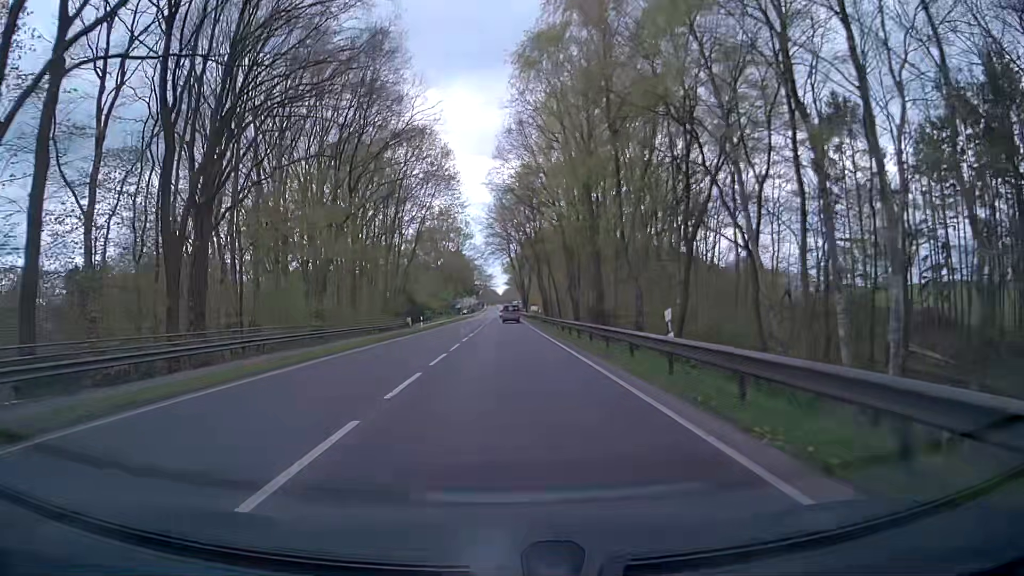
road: primary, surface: asphalt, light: Day
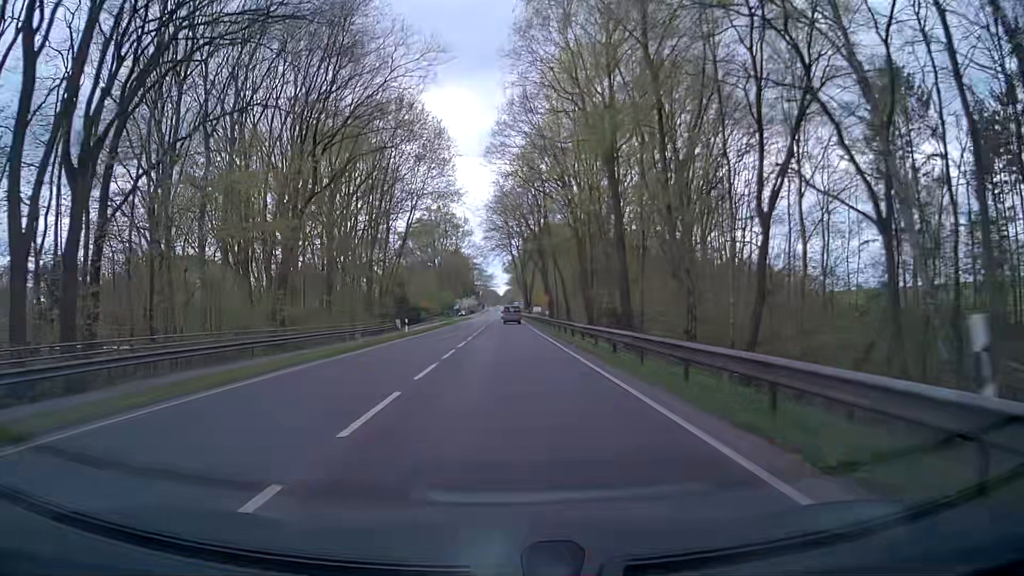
(0.0, +9.0) m; 0°
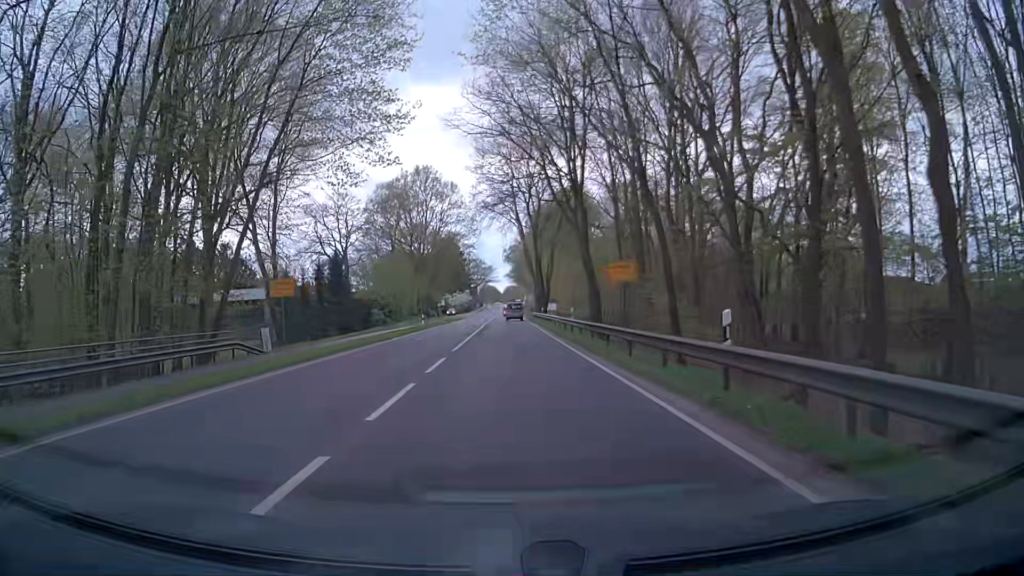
(-0.2, +41.6) m; +1°
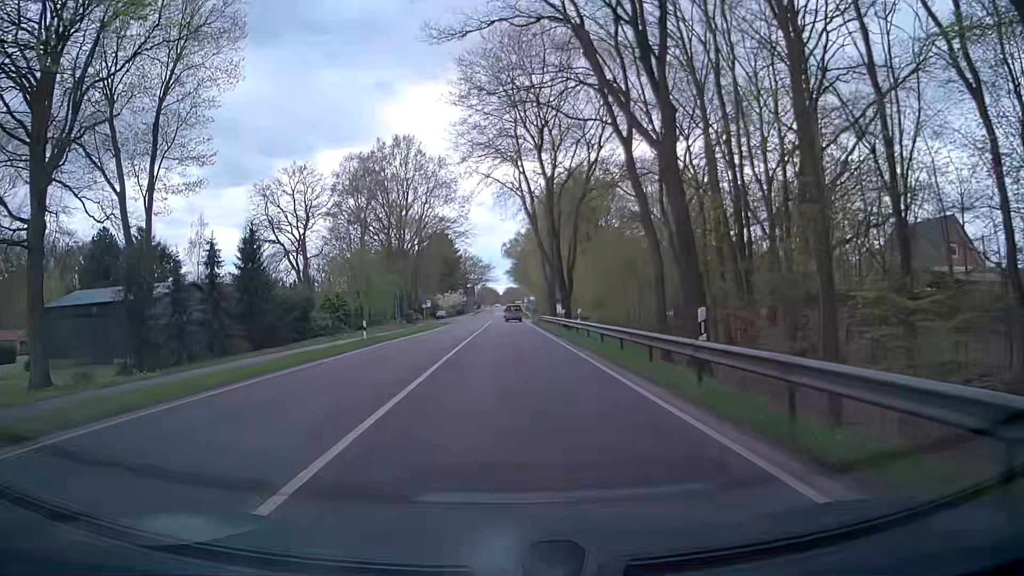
(-0.6, +22.4) m; -2°
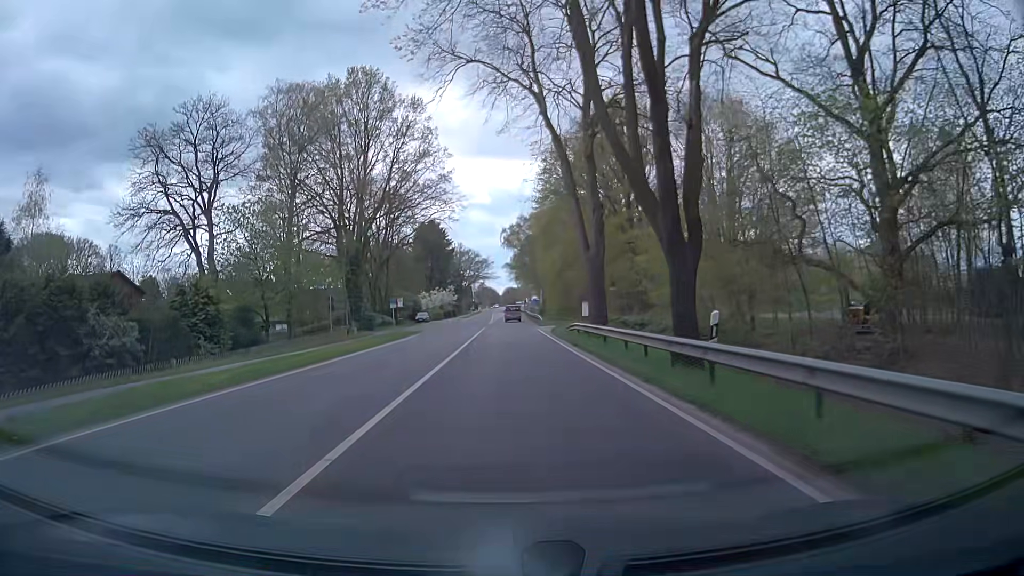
(+0.2, +28.7) m; +1°
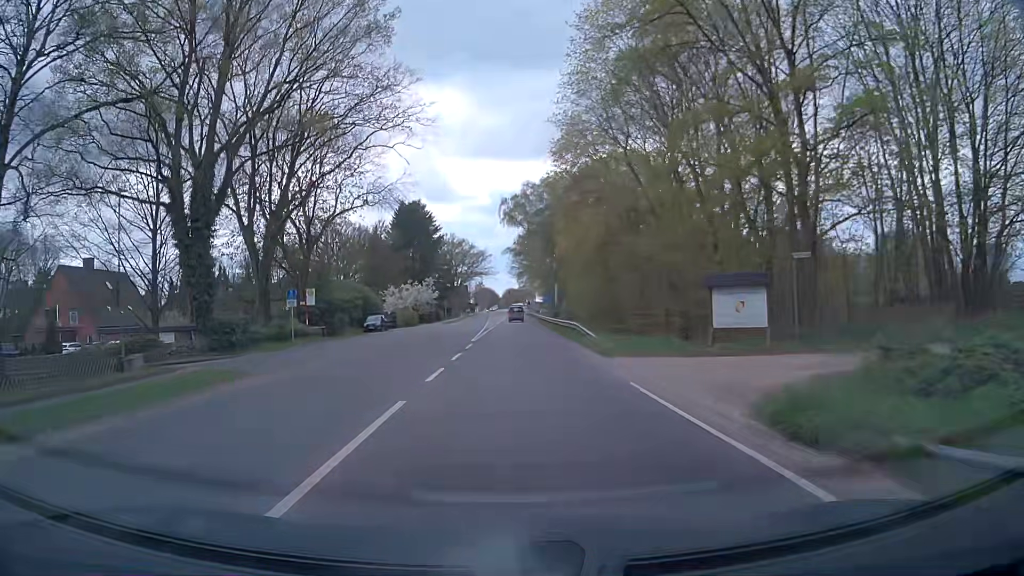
(-0.1, +35.7) m; 0°
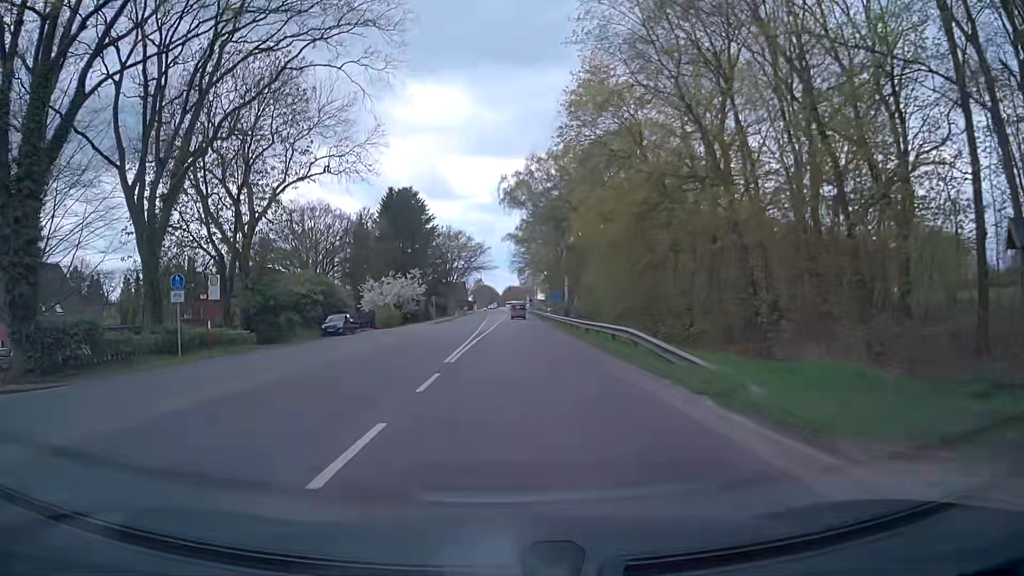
(0.0, +14.3) m; 0°
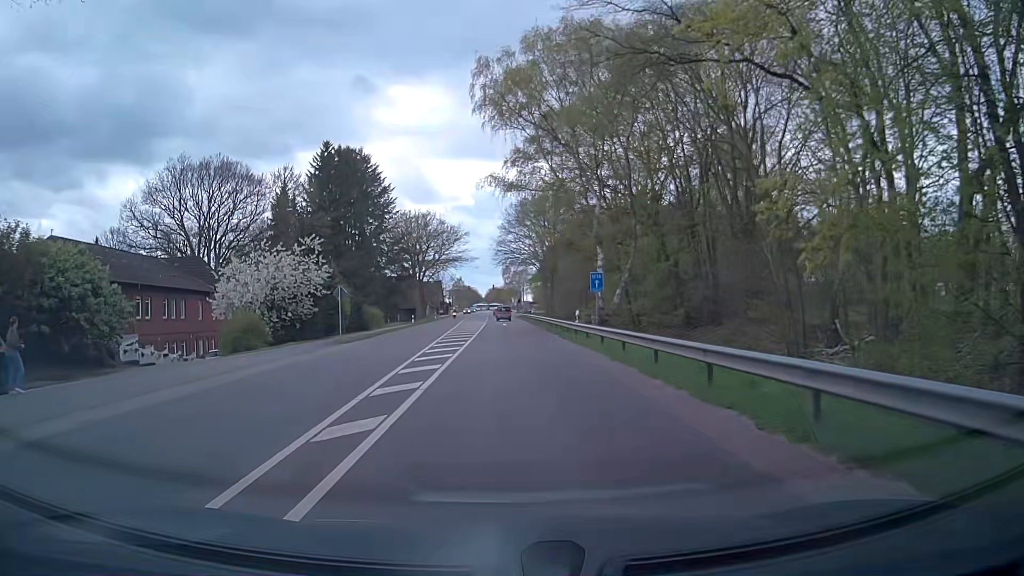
(+0.3, +36.0) m; +1°
(0, +10) (0, +20) (0, +30) (0, +40) (0, +50) (+1, +60) (+1, +70) (+1, +80) (0, +90) (0, +100) m
